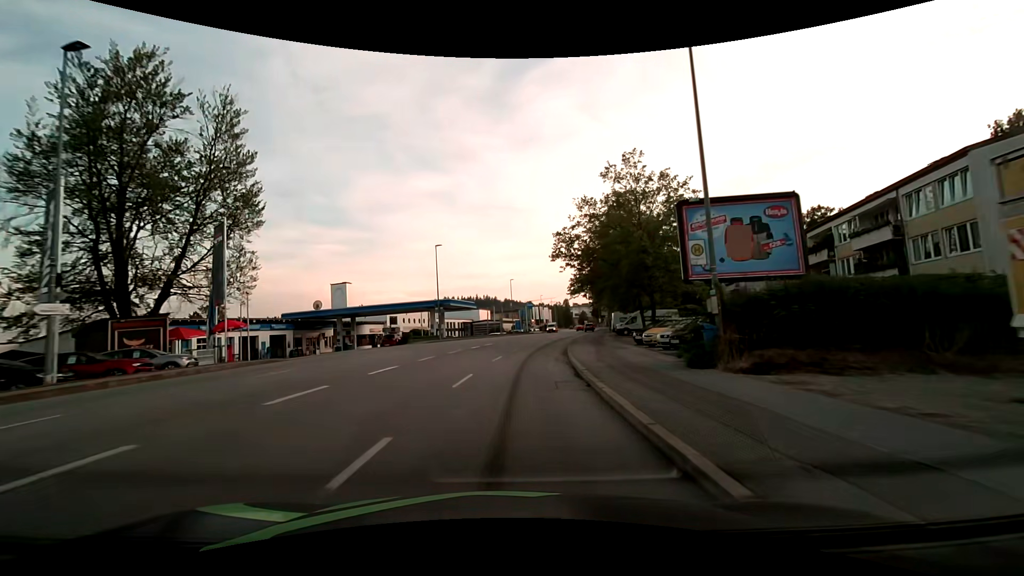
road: tertiary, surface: asphalt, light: Day
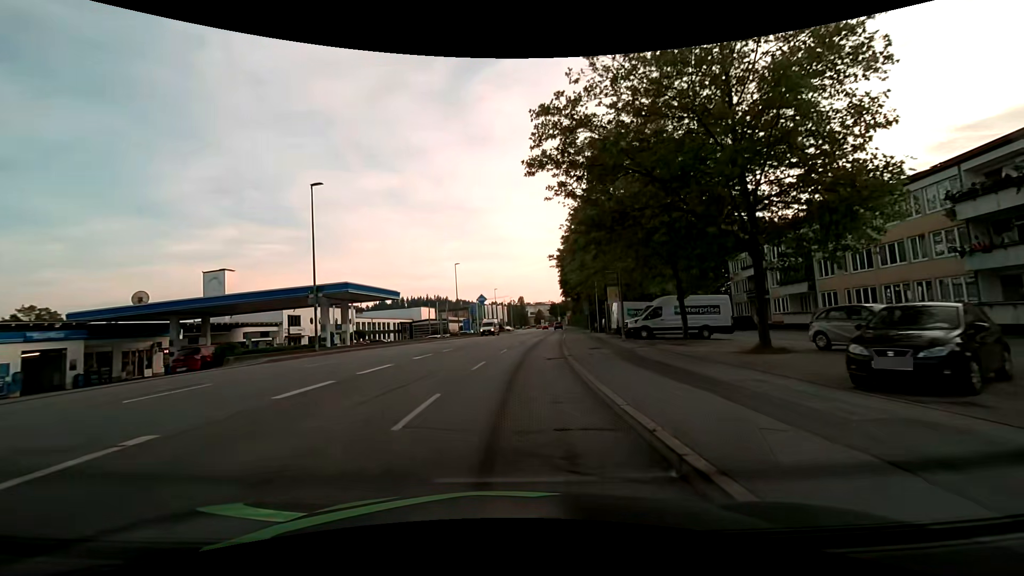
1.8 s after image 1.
(+1.0, +22.9) m; +5°
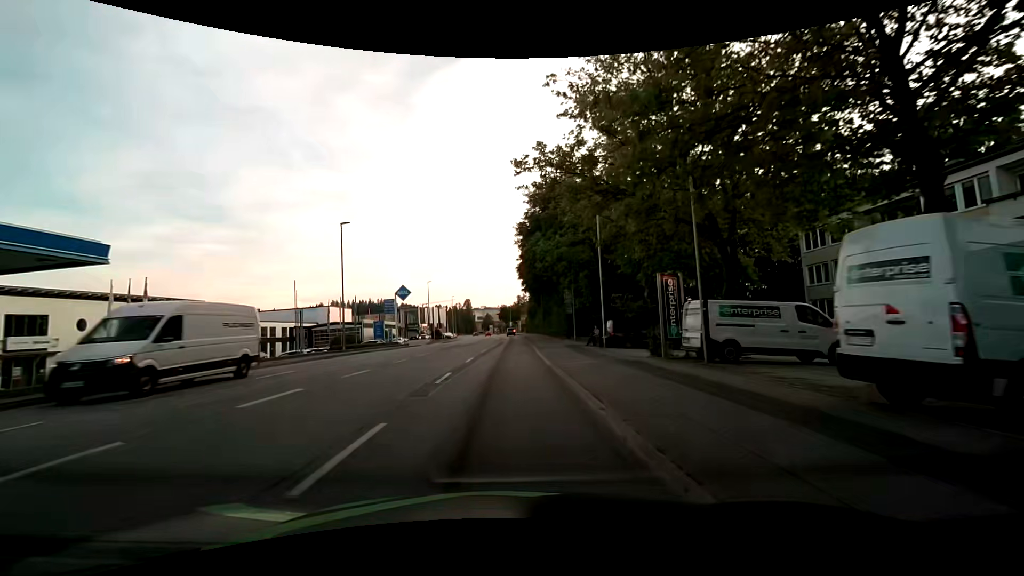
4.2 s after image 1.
(+1.6, +29.1) m; +6°
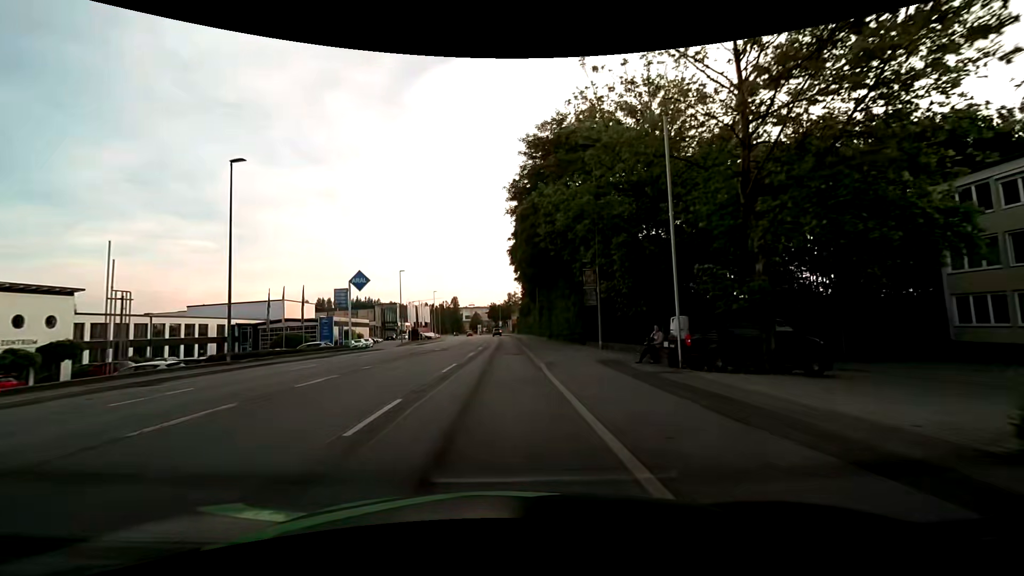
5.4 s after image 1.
(0.0, +14.4) m; +1°
(0, +10) (0, +20) (0, +30) (0, +40) (-1, +50) (-1, +60) (-1, +70) (-1, +80) (-1, +90) (-2, +100) m
